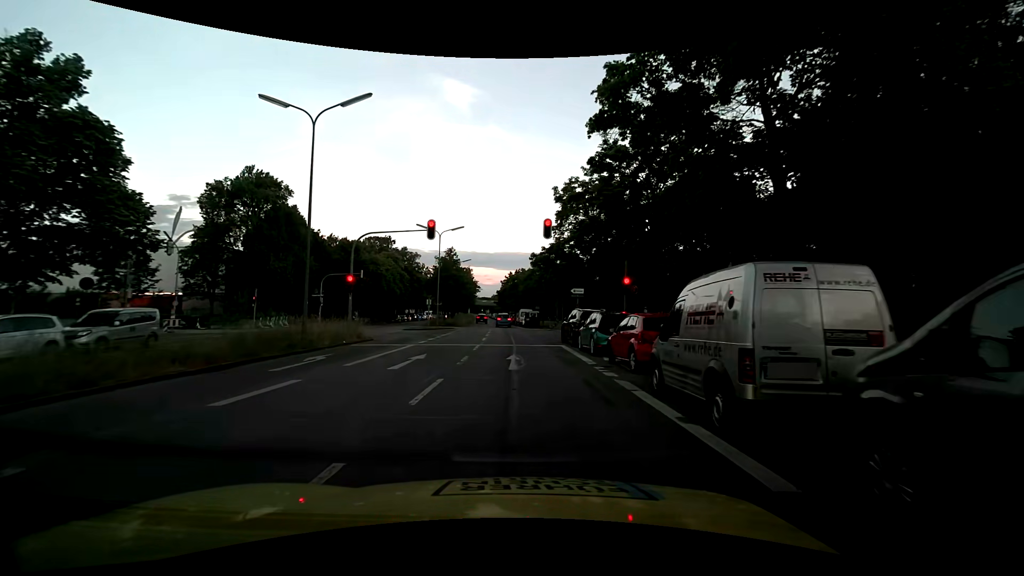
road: secondary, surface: asphalt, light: Day
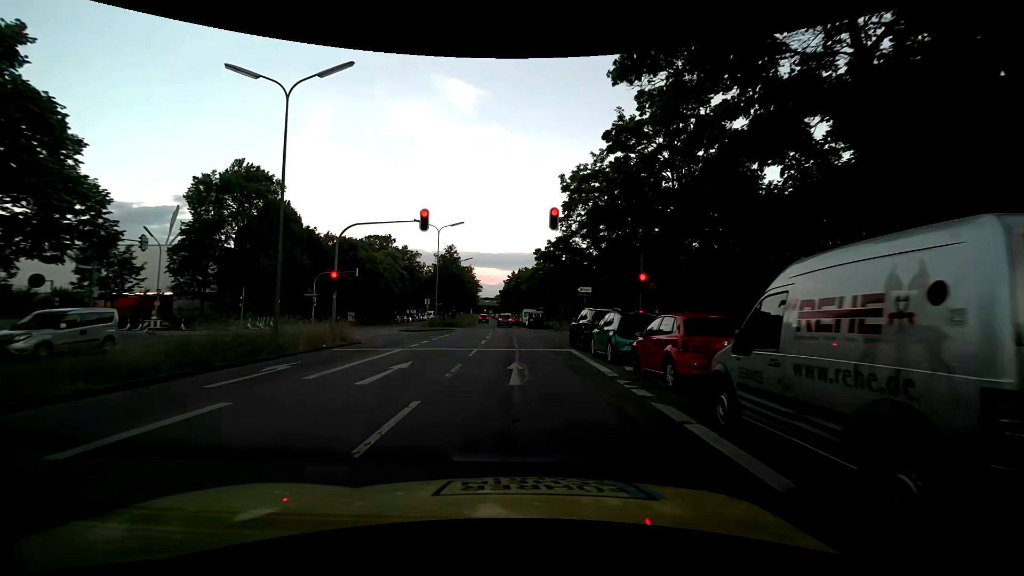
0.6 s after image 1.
(0.0, +2.7) m; -1°
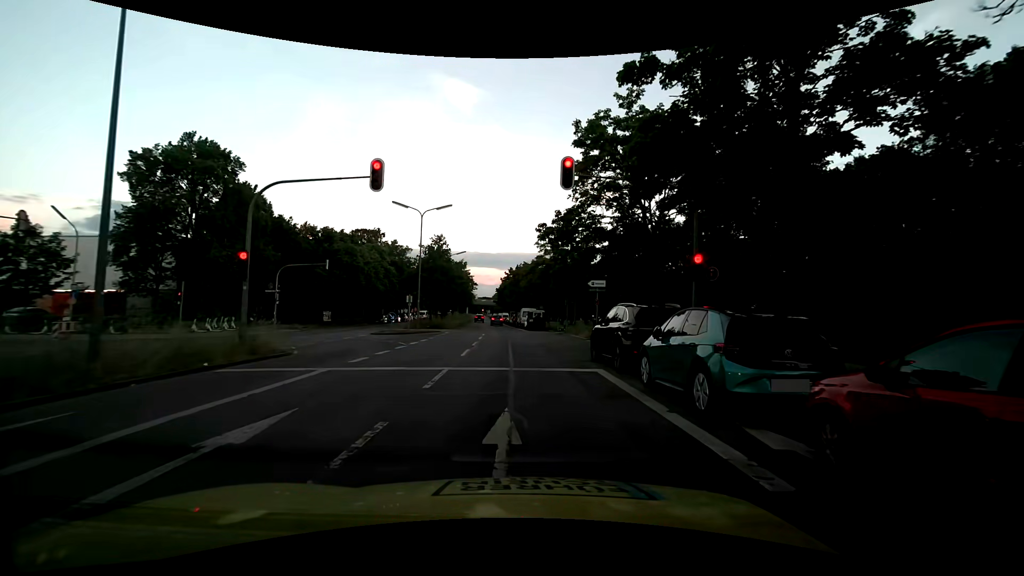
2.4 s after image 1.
(+0.1, +7.4) m; +1°
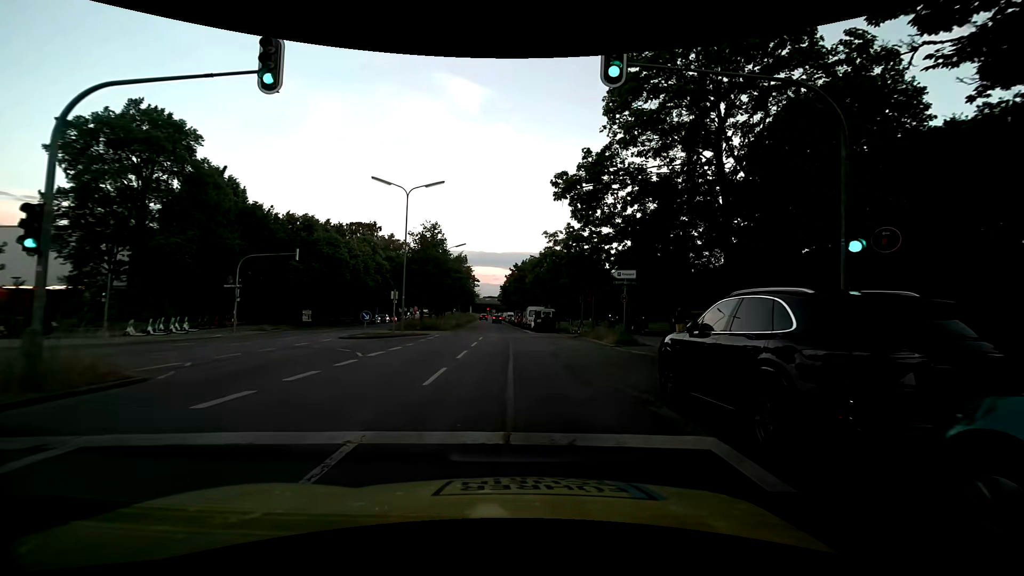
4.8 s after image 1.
(-0.1, +7.0) m; -3°
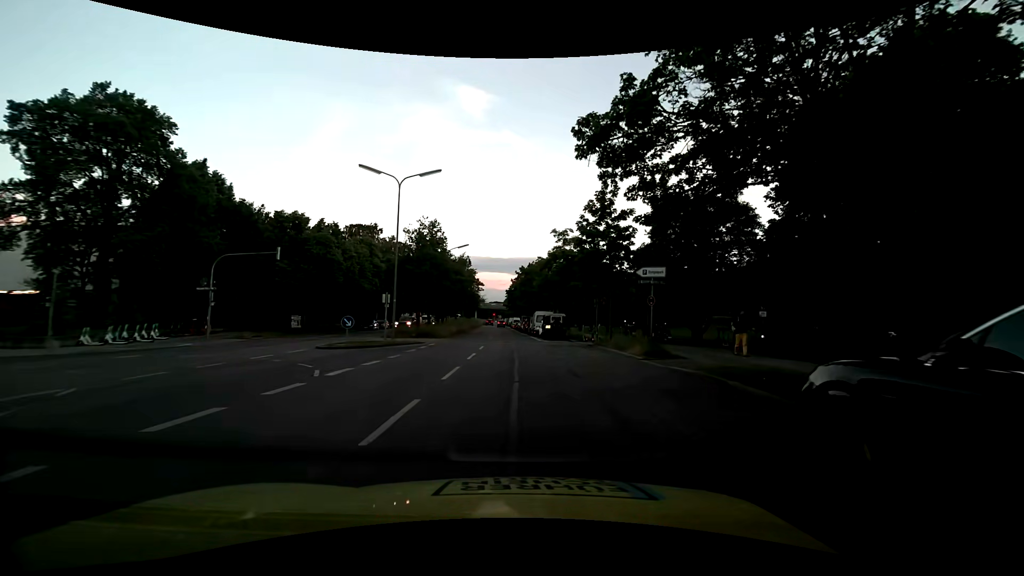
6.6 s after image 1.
(+0.2, +4.2) m; +1°
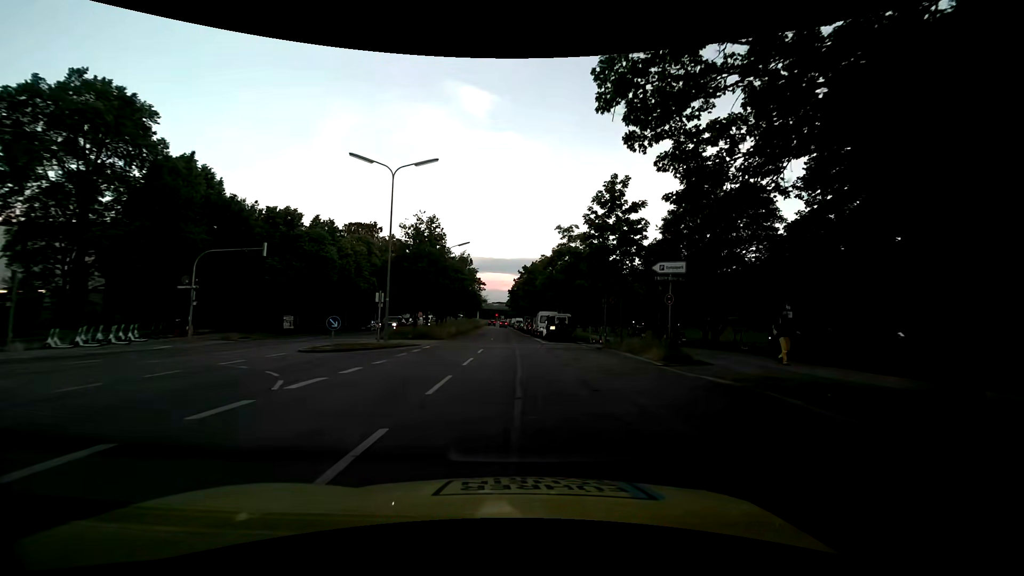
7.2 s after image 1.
(0.0, +2.3) m; +1°
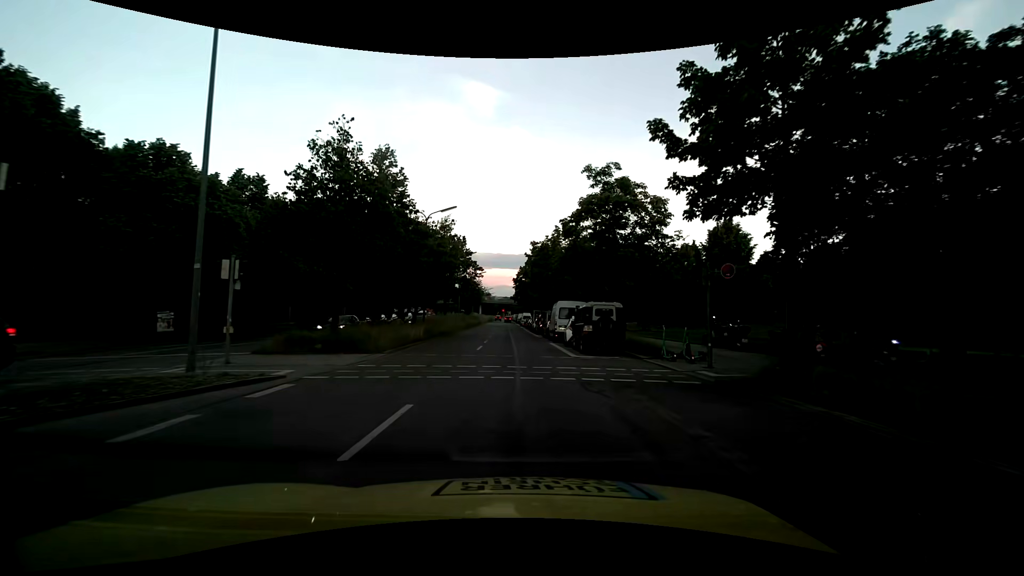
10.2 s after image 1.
(-0.2, +16.8) m; -1°
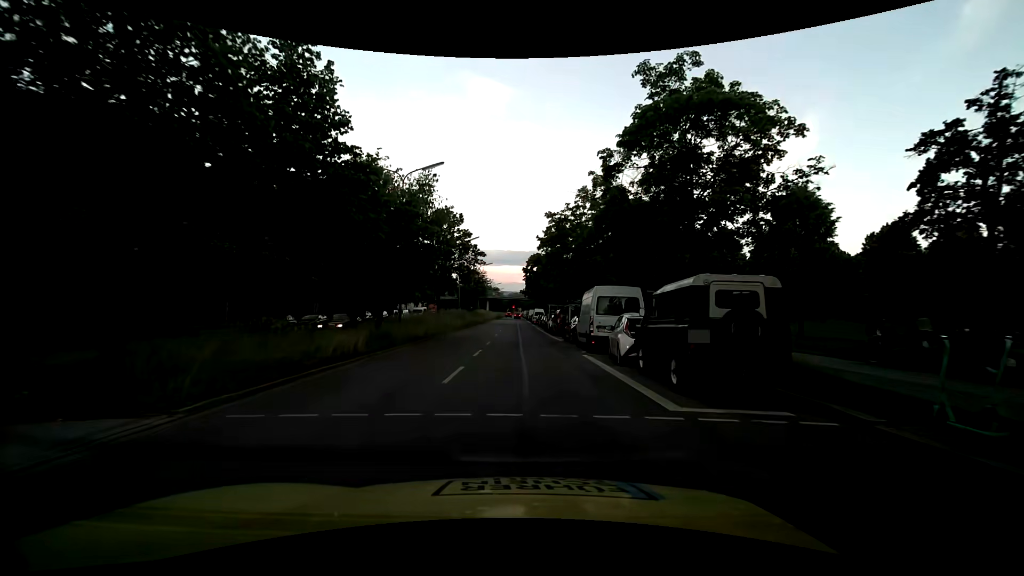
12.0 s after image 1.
(-0.1, +11.3) m; -1°
(0, +10) (0, +20) (0, +30) (0, +40) (0, +50) (0, +60) (0, +70) (0, +80) (-1, +90) (-1, +100) m
